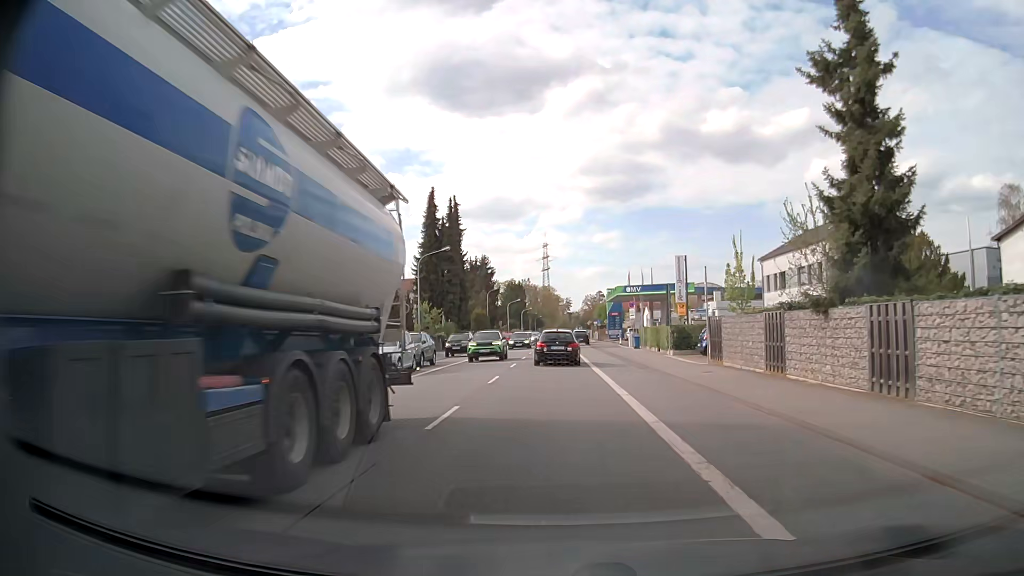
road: primary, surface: asphalt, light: Day
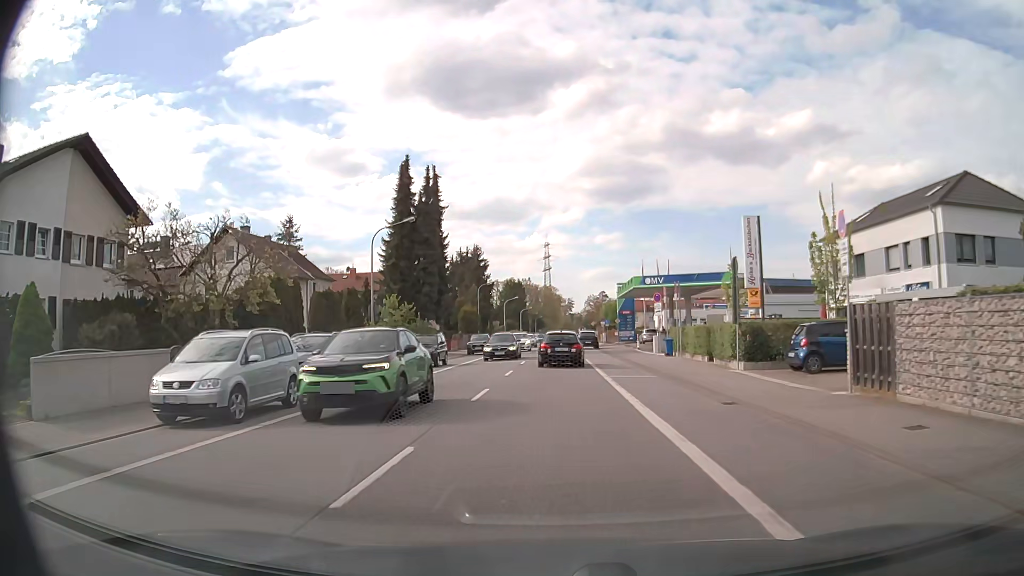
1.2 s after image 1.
(-0.1, +13.1) m; 0°
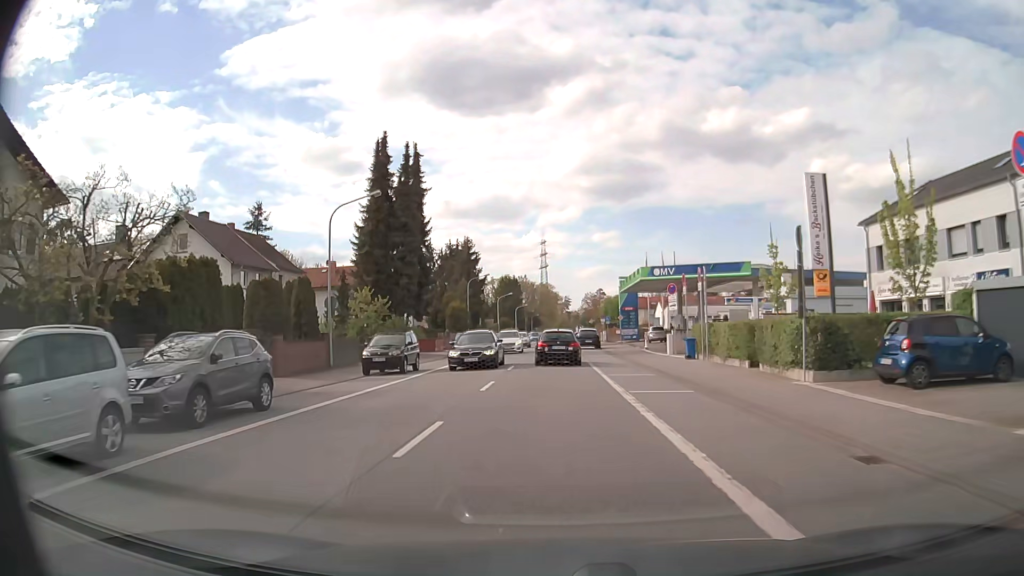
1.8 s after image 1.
(0.0, +6.5) m; 0°
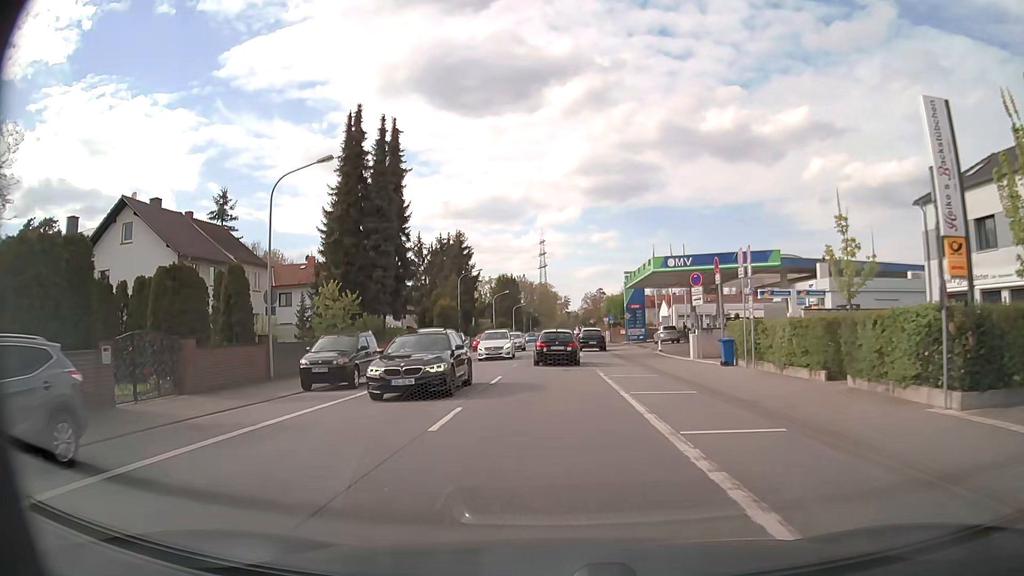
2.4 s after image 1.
(0.0, +6.4) m; 0°
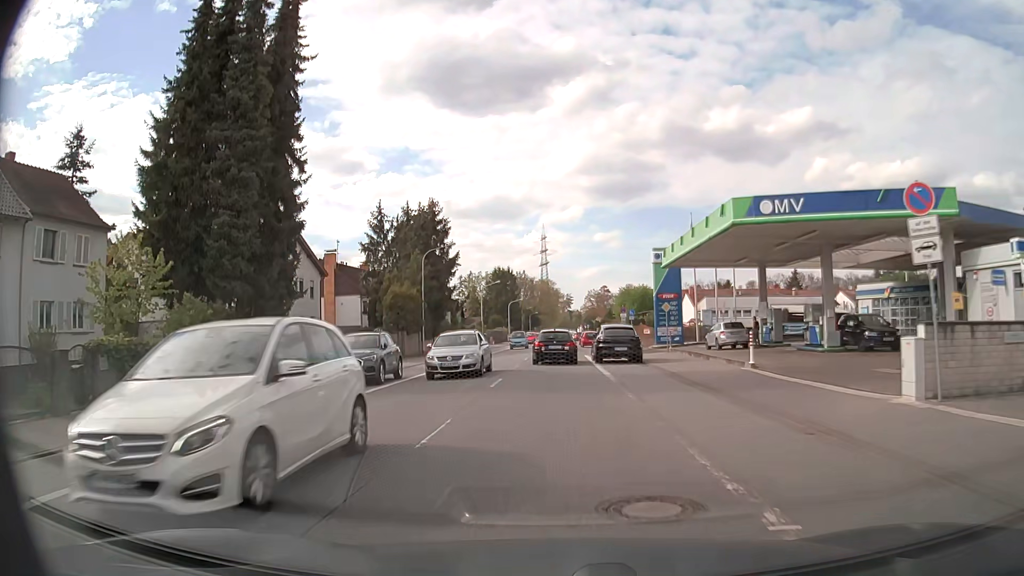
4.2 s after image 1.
(0.0, +19.1) m; 0°
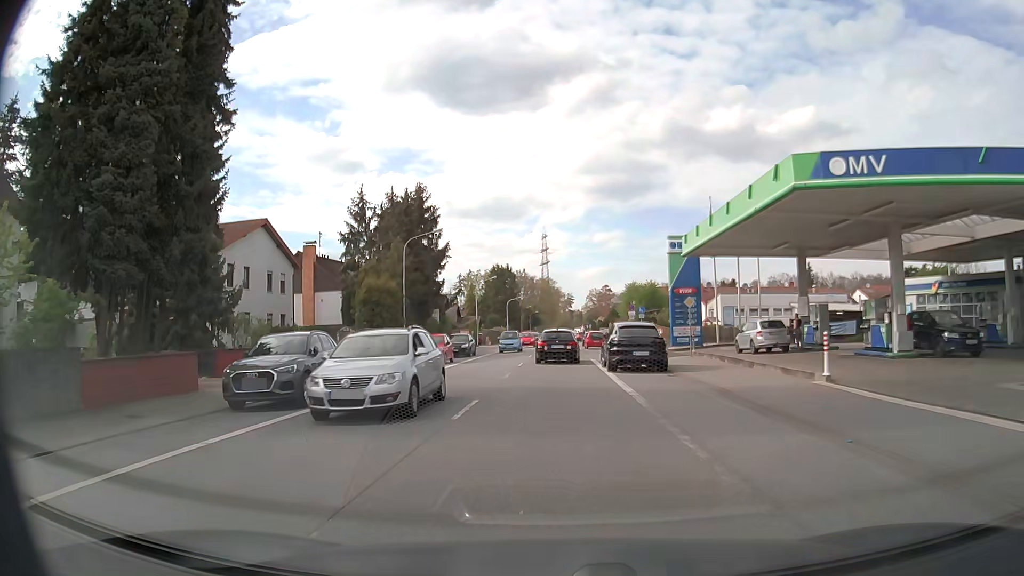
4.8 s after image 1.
(0.0, +6.3) m; 0°
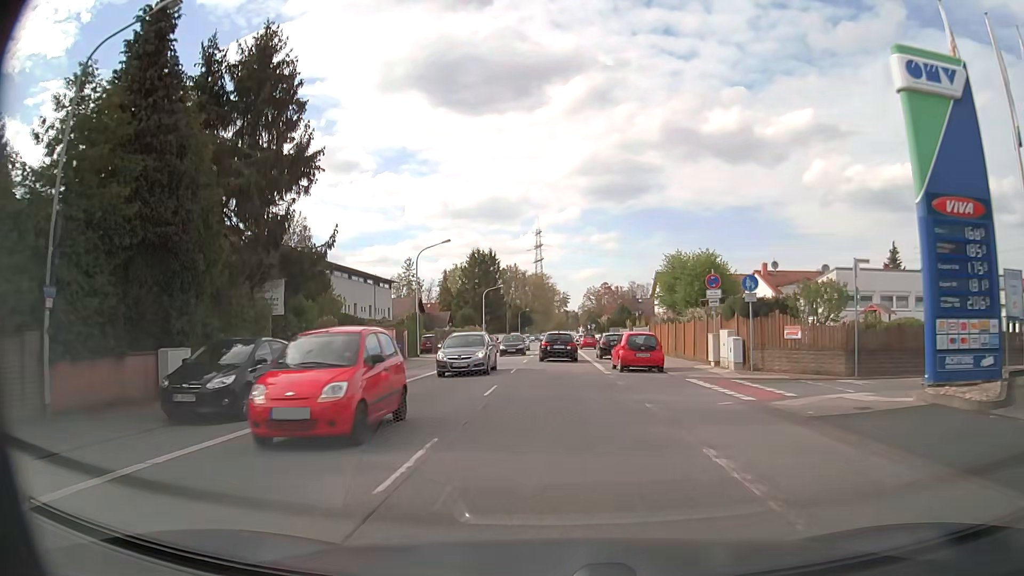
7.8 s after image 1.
(+0.1, +31.0) m; +1°
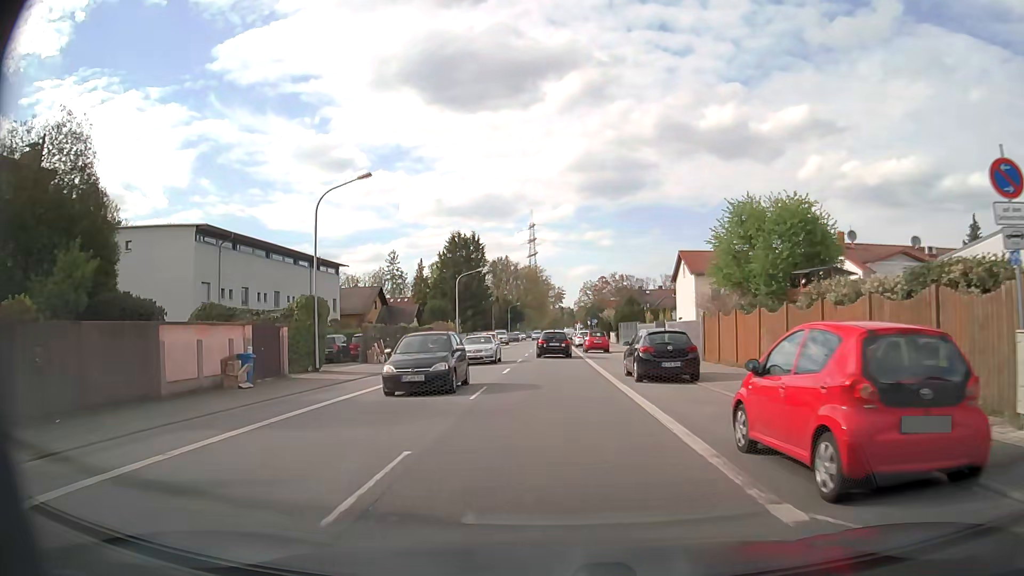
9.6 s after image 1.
(+0.1, +19.1) m; +1°
(0, +10) (0, +20) (0, +30) (0, +40) (0, +50) (0, +60) (0, +70) (0, +80) (0, +90) (0, +100) m
